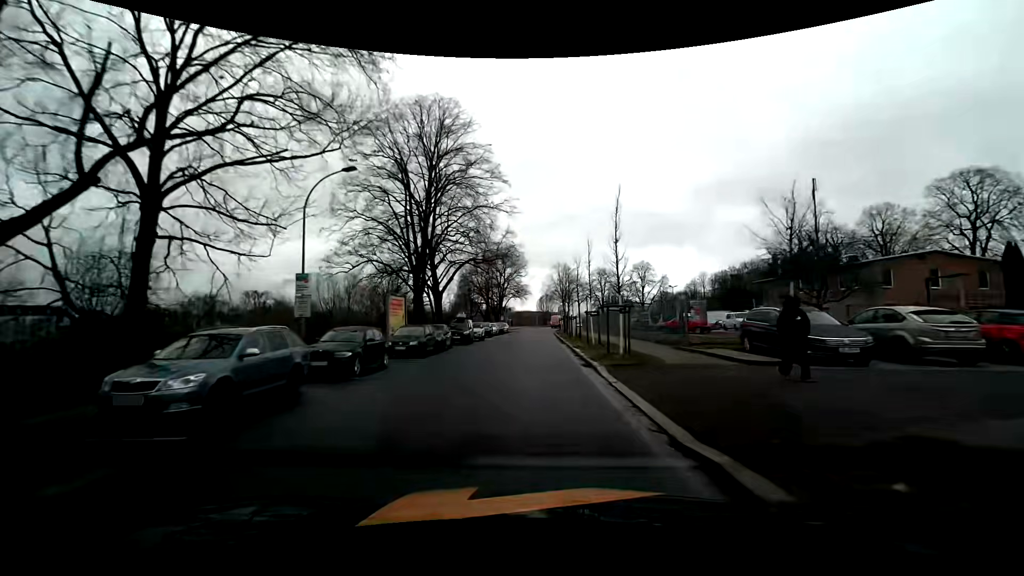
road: unclassified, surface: asphalt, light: Day
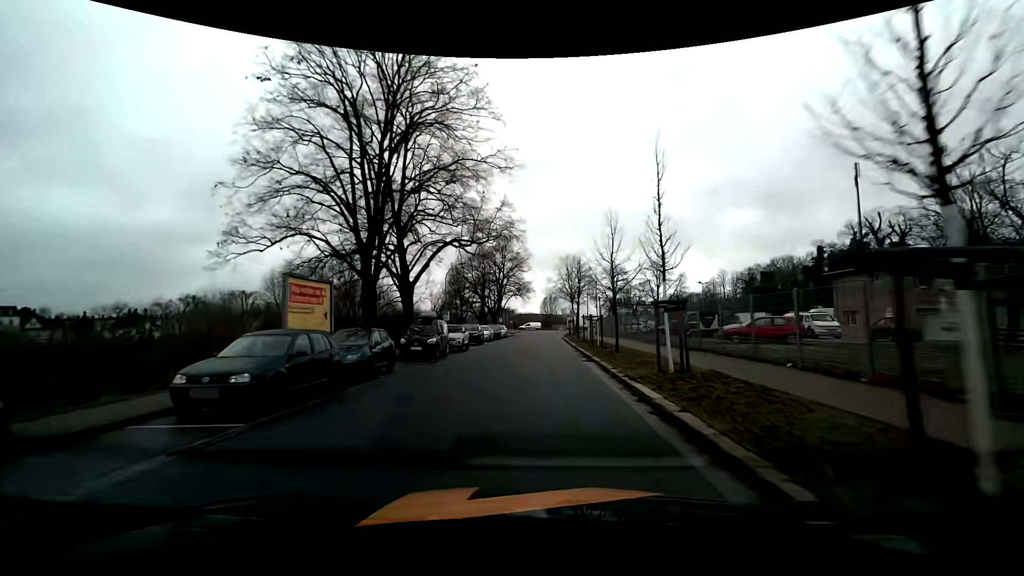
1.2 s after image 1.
(-0.2, +13.1) m; -1°
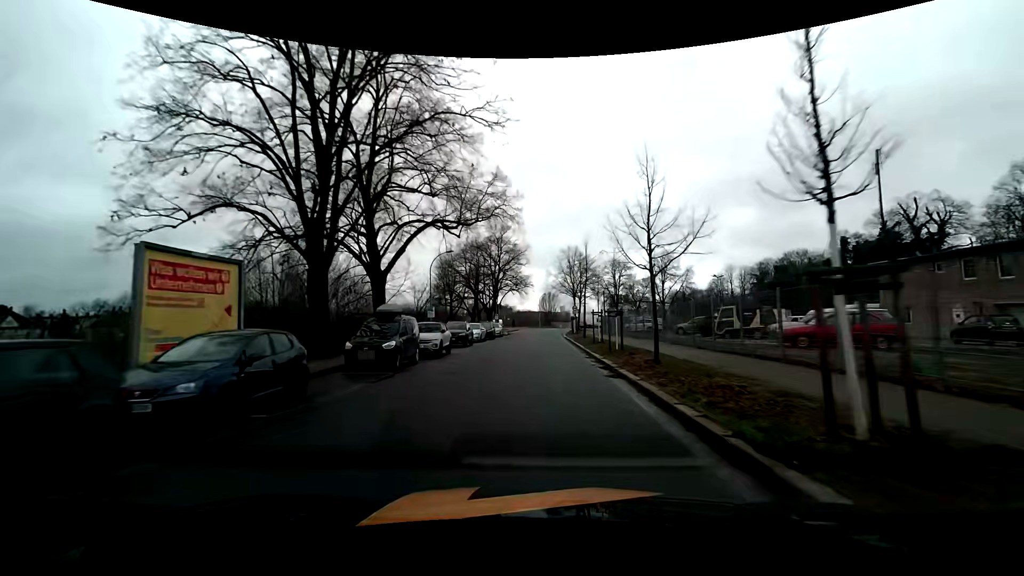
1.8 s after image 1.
(0.0, +6.5) m; 0°
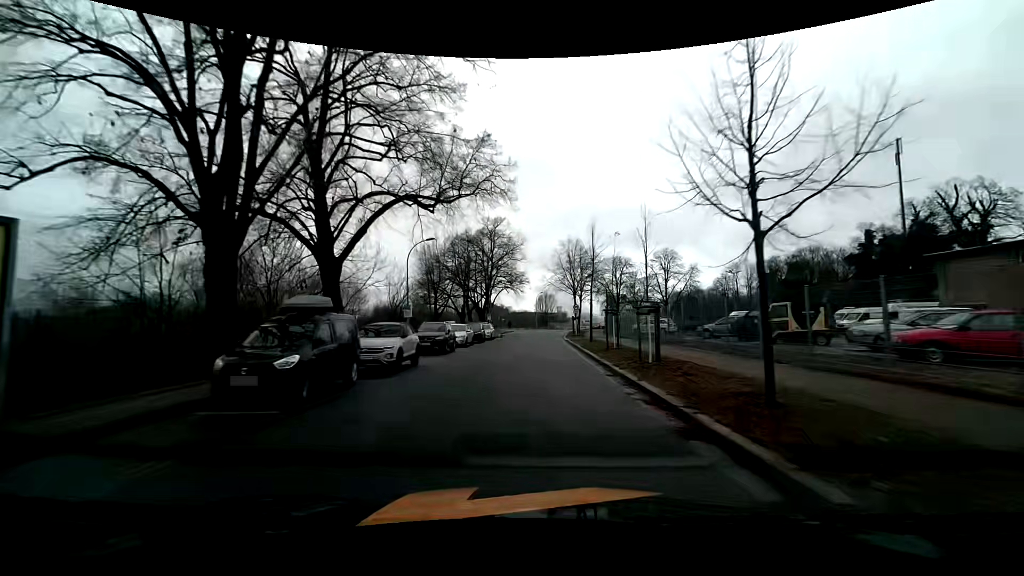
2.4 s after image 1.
(0.0, +6.4) m; +1°
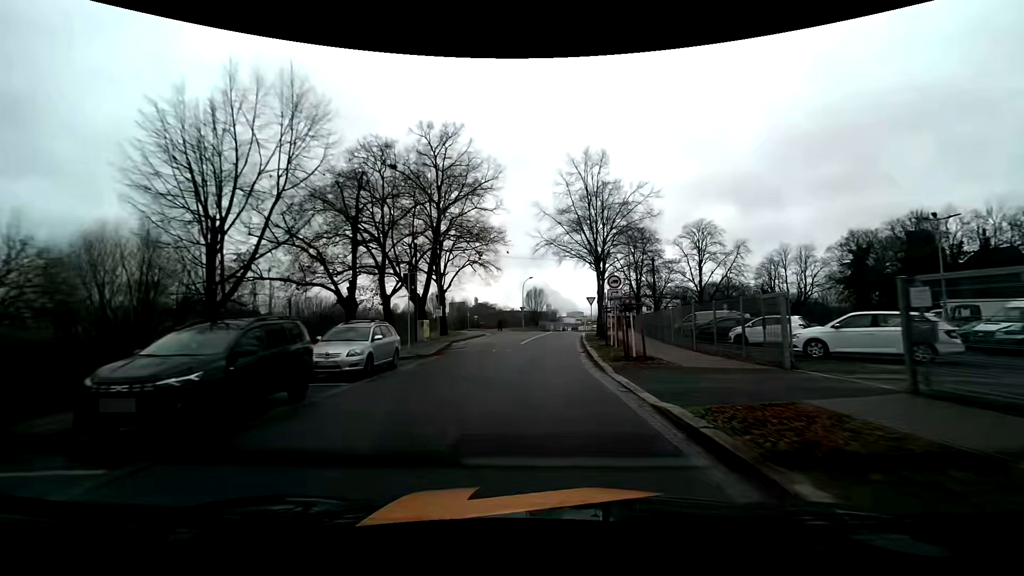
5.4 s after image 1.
(+0.2, +31.1) m; +1°
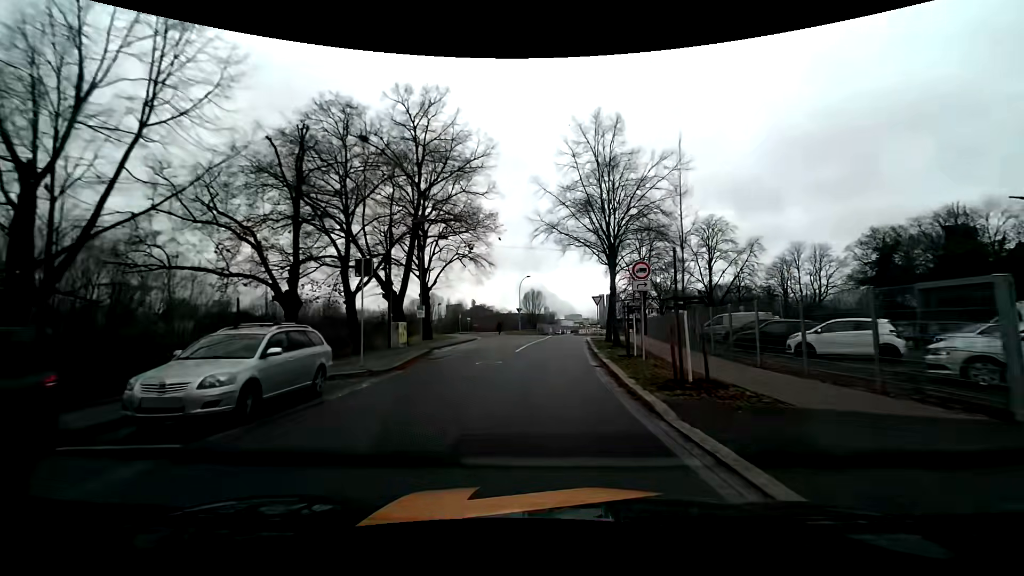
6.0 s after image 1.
(0.0, +5.8) m; 0°
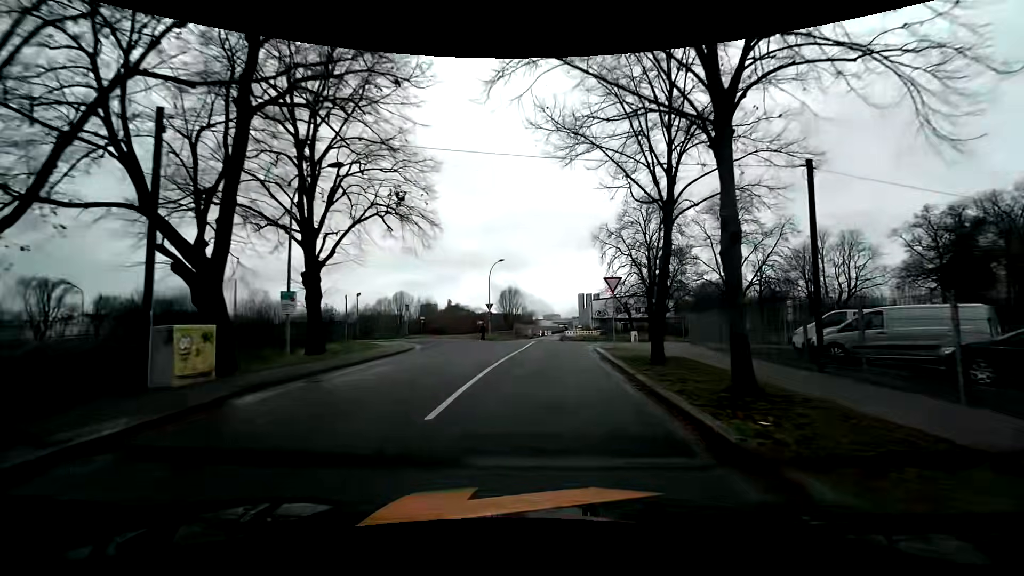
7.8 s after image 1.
(+0.3, +16.3) m; +3°
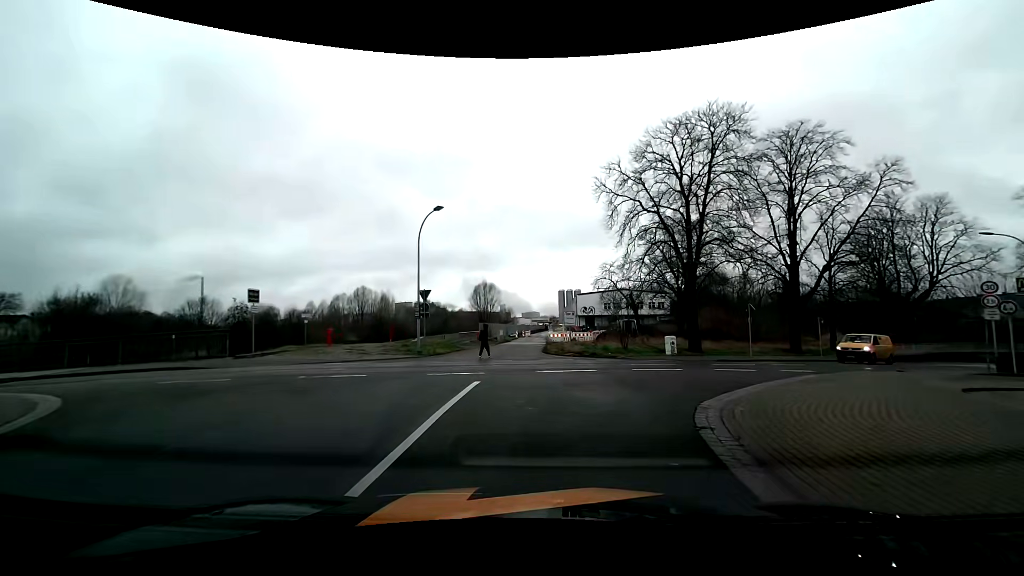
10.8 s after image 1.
(+0.6, +20.9) m; +1°
(0, +10) (-5, +18) (-15, +18) (-25, +17) (-35, +17) (-45, +16) (-55, +16) (-65, +15) (-75, +14) (-85, +14) m
